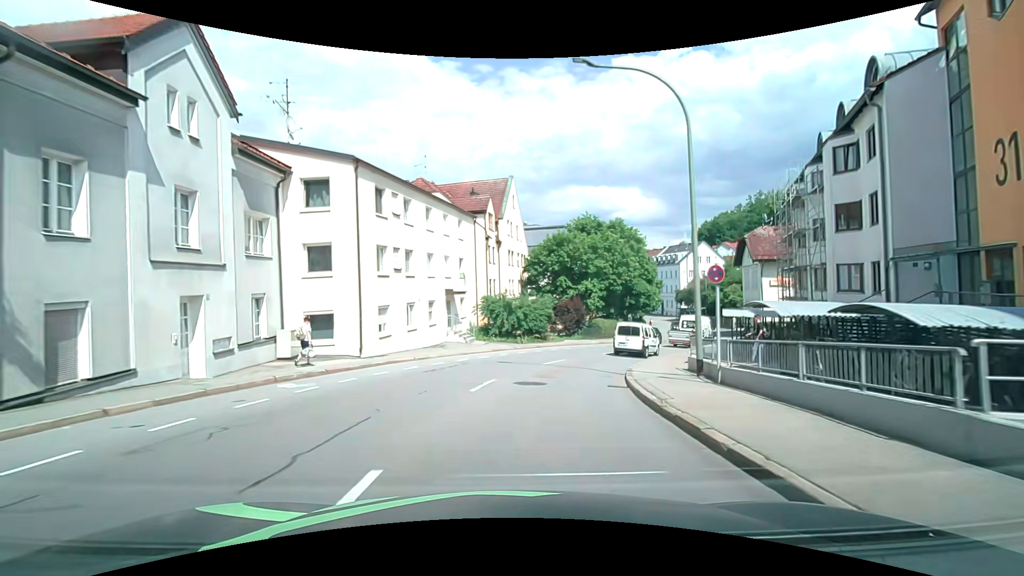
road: tertiary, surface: asphalt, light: Day
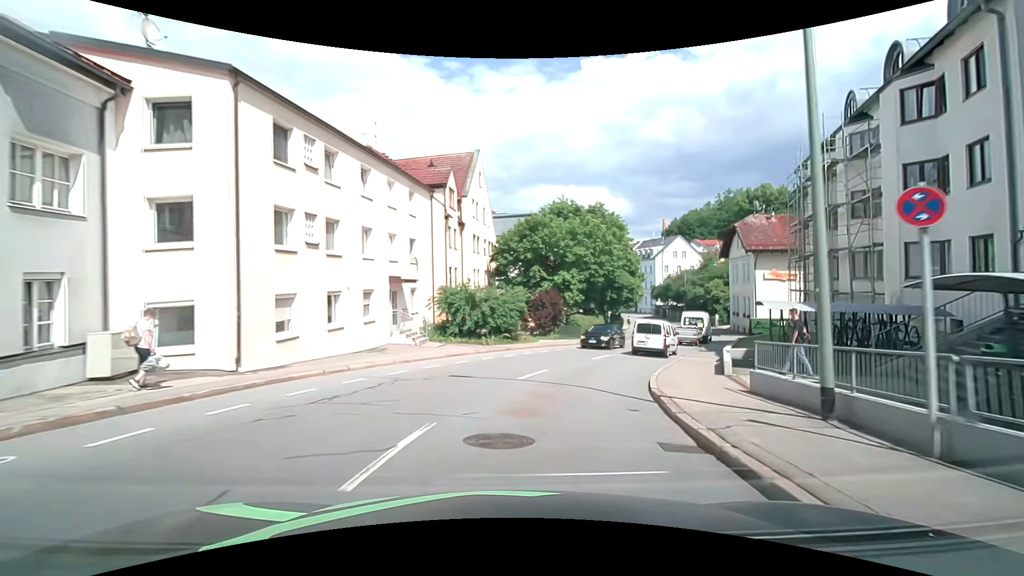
(+0.2, +6.7) m; +3°
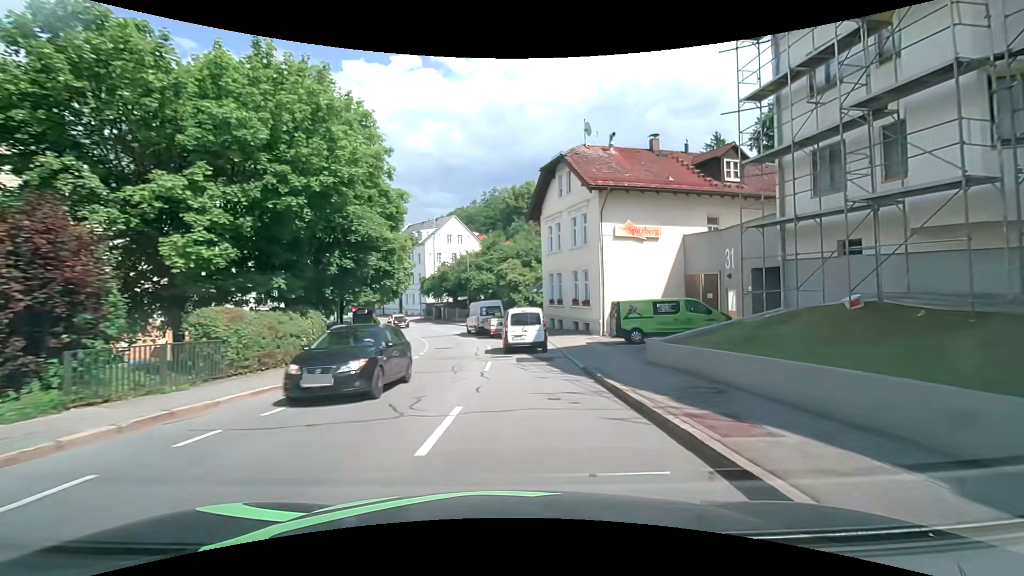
(+5.9, +24.4) m; +27°
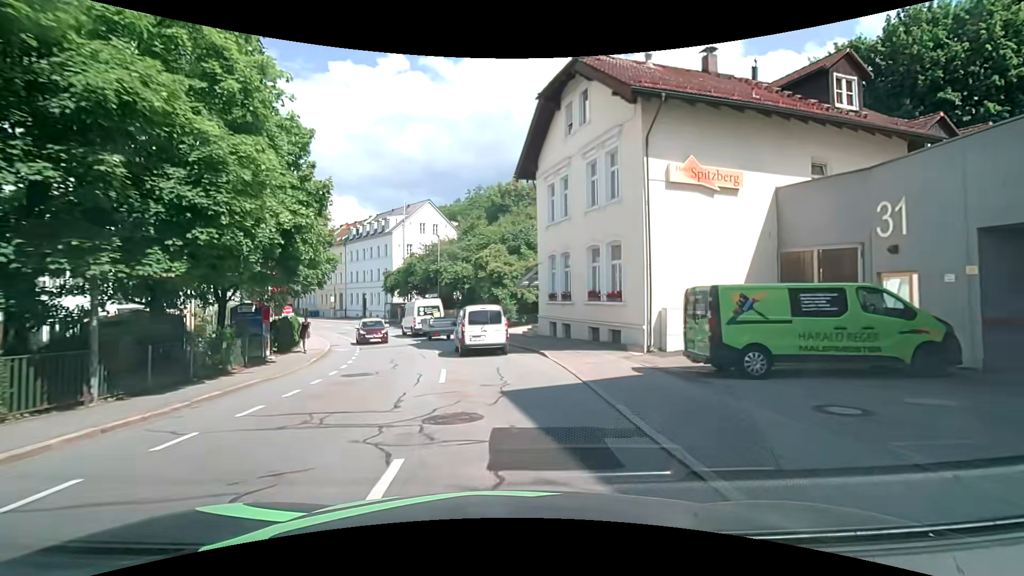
(+0.3, +11.8) m; +2°
